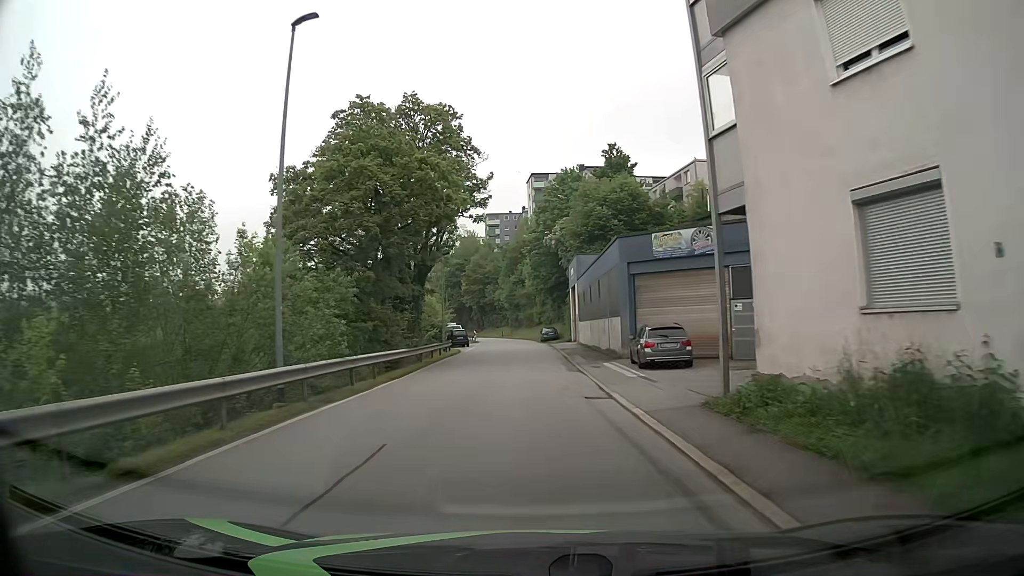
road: residential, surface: asphalt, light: Day
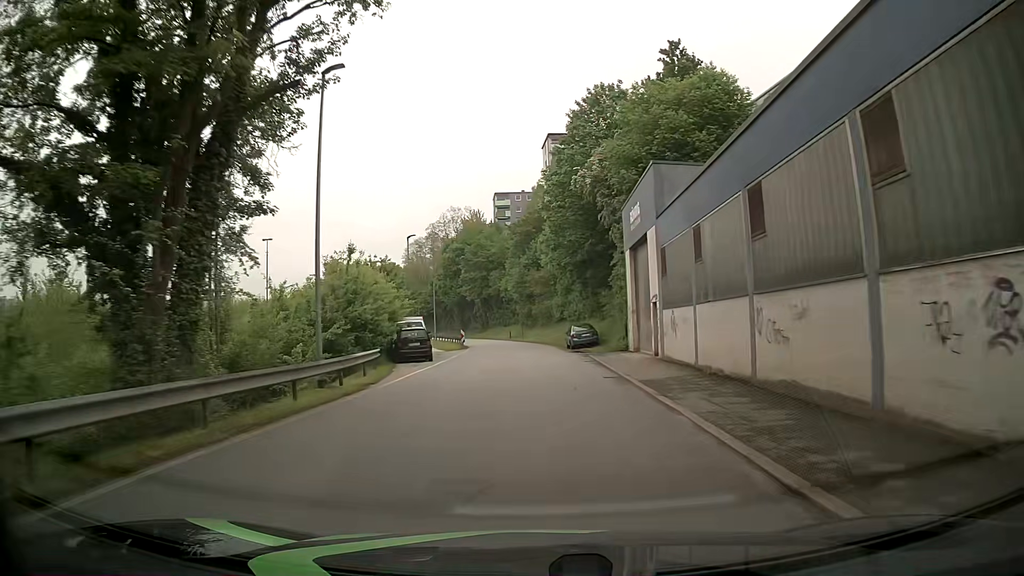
(-0.4, +28.8) m; -2°
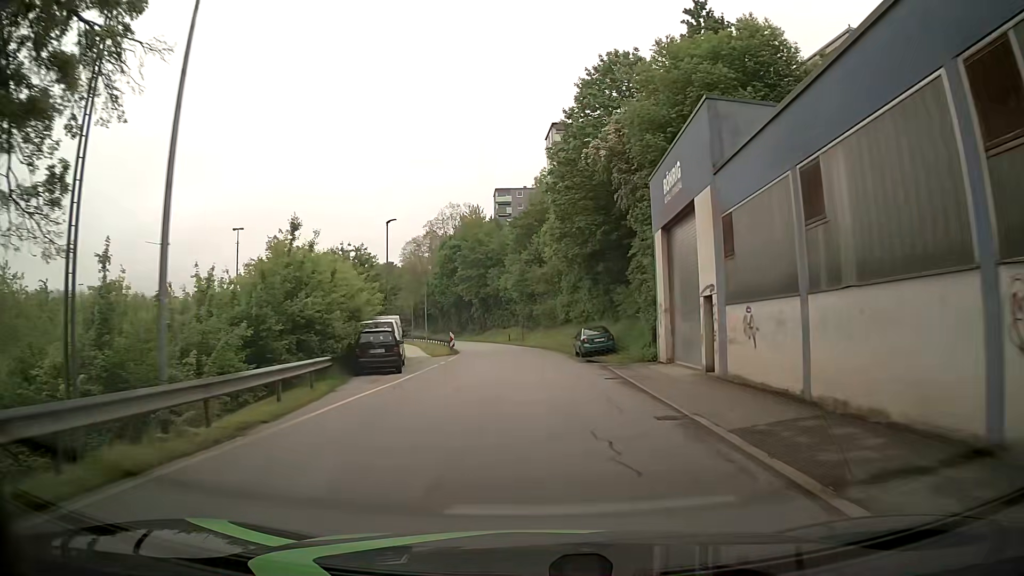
(0.0, +7.5) m; 0°
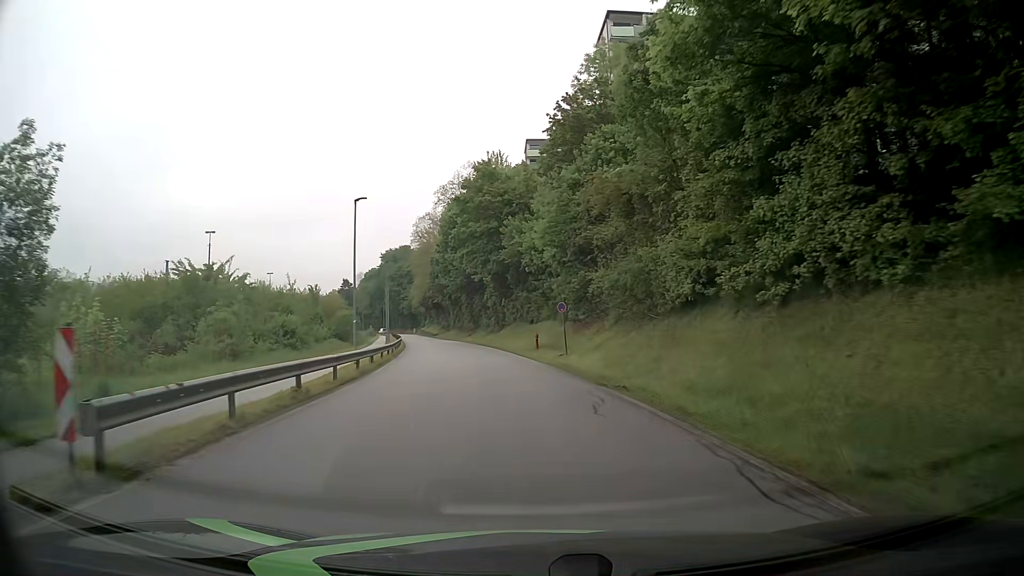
(-0.4, +38.7) m; -2°
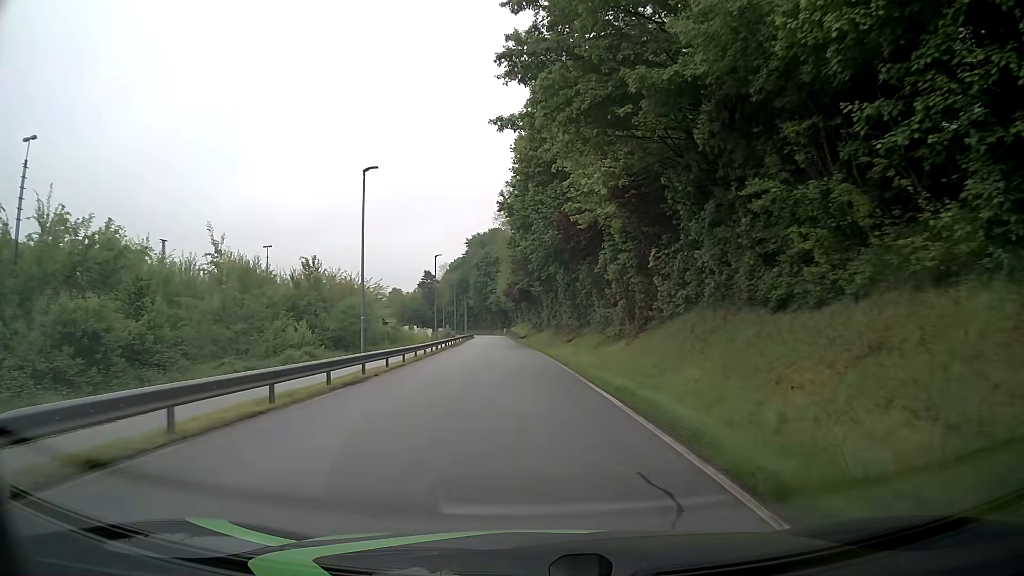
(-3.4, +38.1) m; -9°
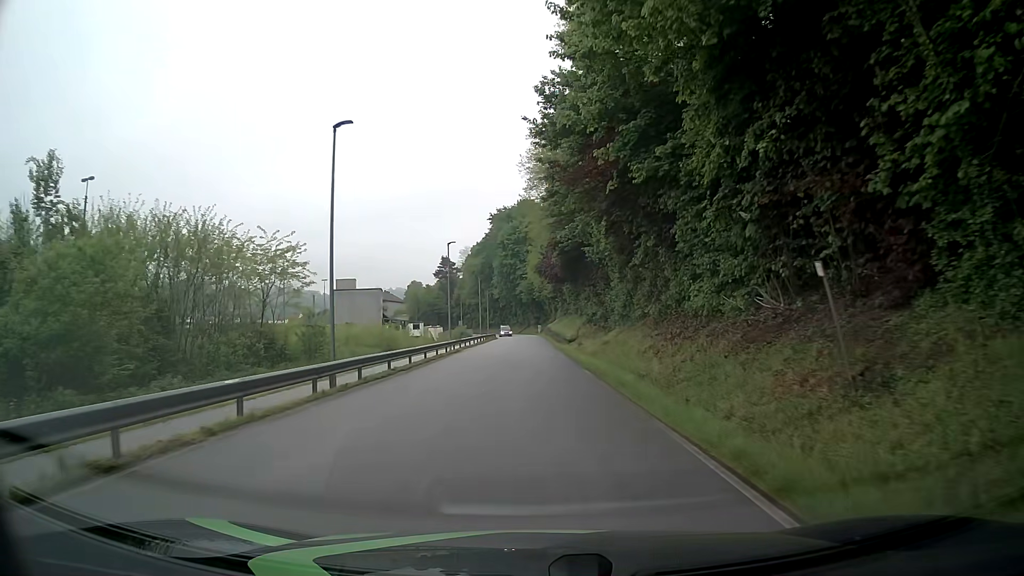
(-1.3, +38.1) m; -3°
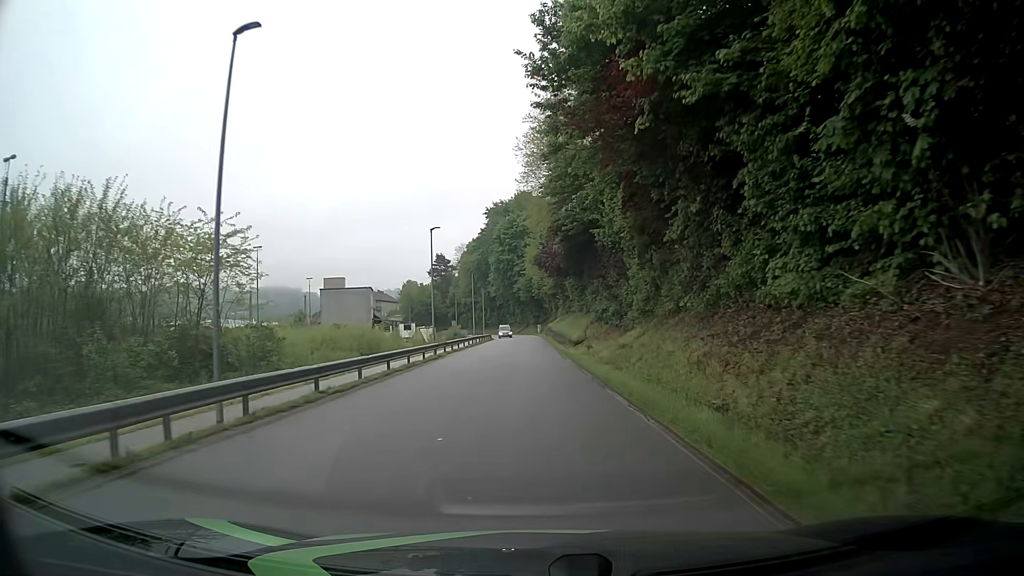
(0.0, +7.6) m; 0°
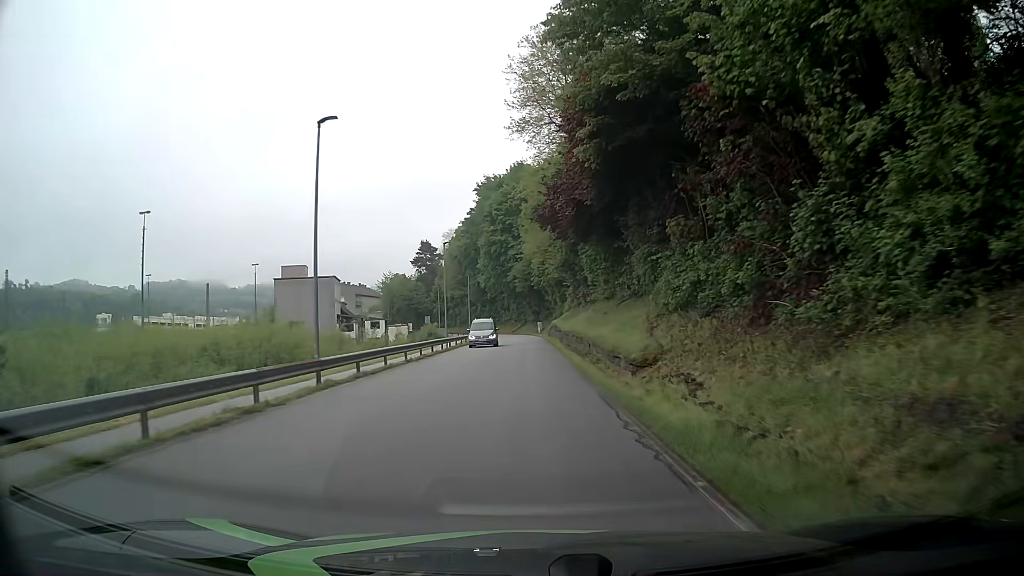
(0.0, +22.9) m; 0°
